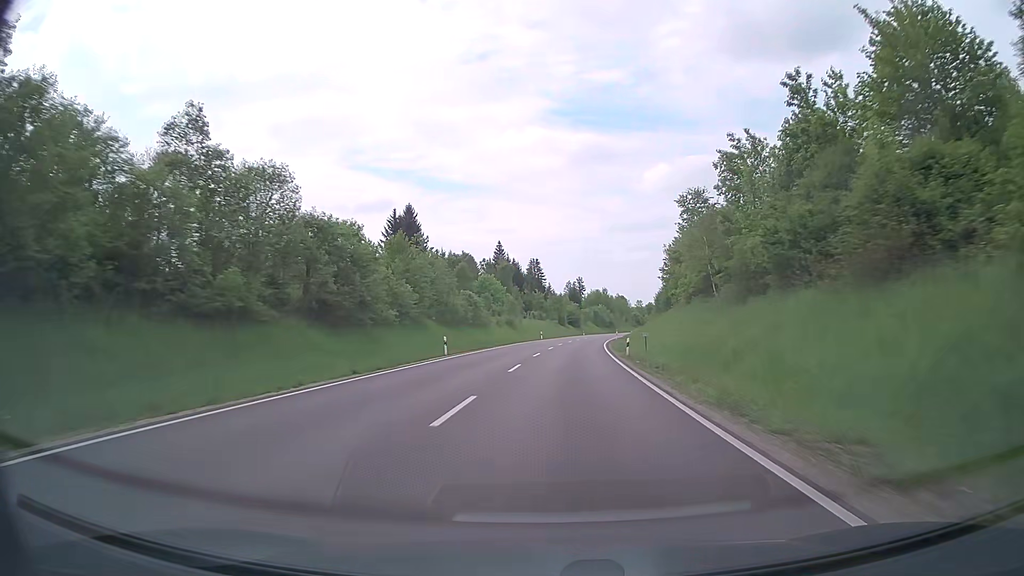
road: primary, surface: asphalt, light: Day
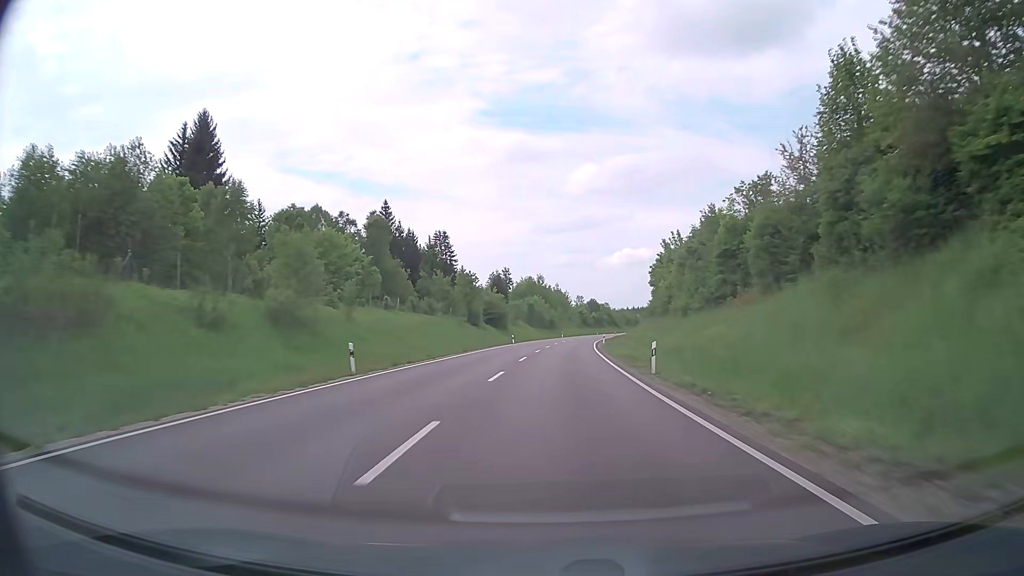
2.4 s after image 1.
(+3.3, +63.7) m; +6°
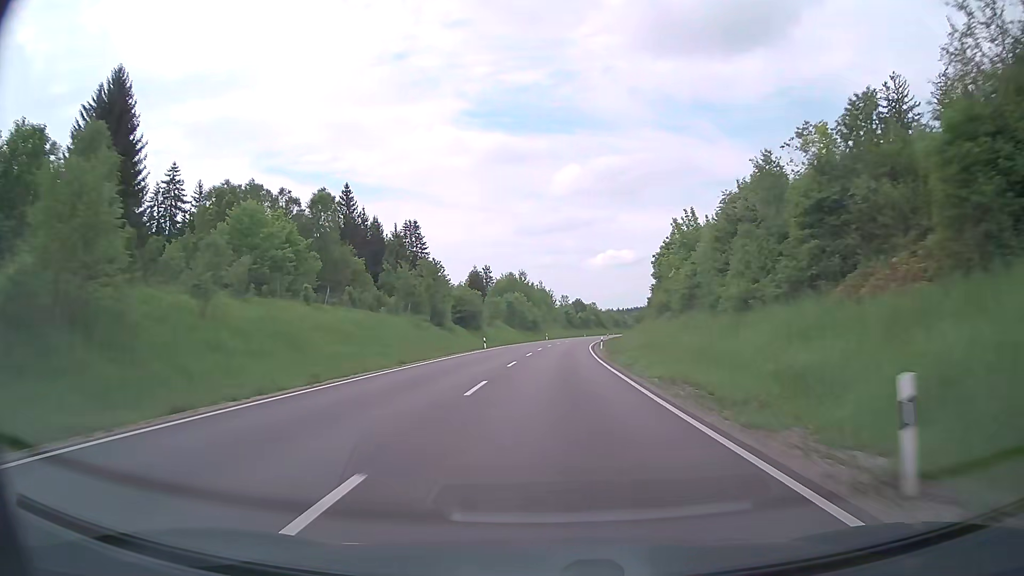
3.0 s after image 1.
(+0.2, +15.7) m; +1°
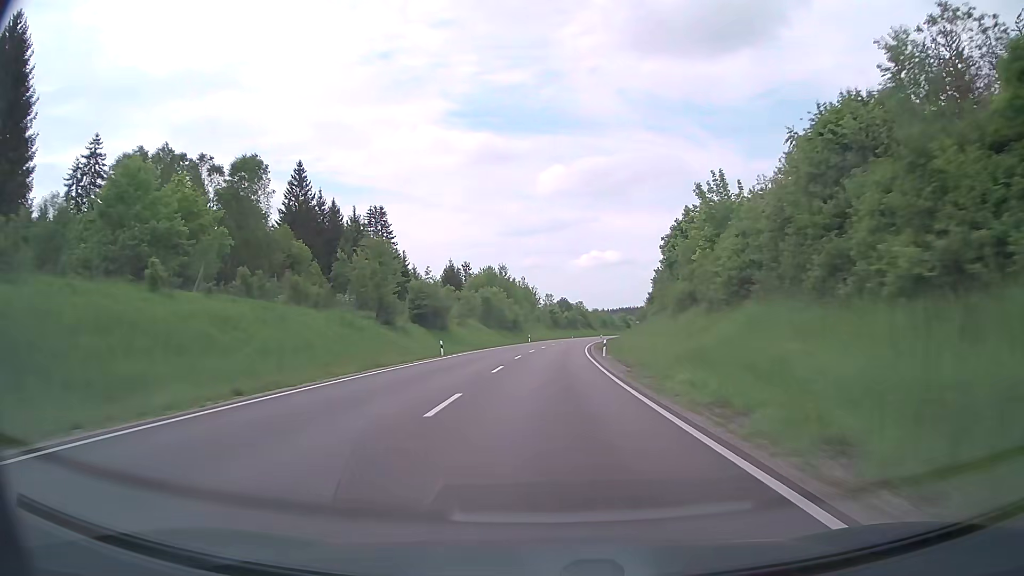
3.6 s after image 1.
(+0.2, +15.6) m; +1°
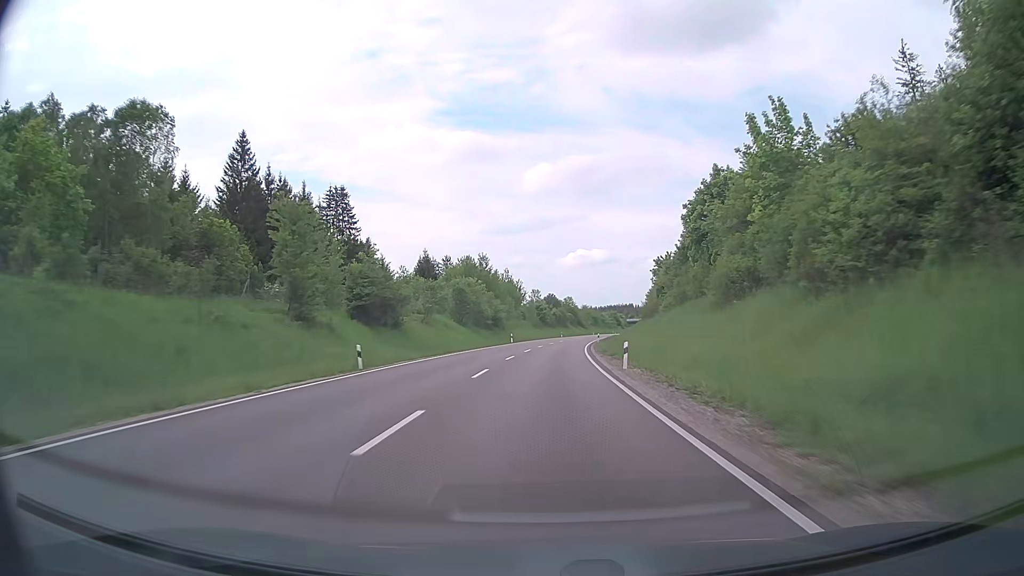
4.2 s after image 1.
(+0.1, +15.6) m; +1°
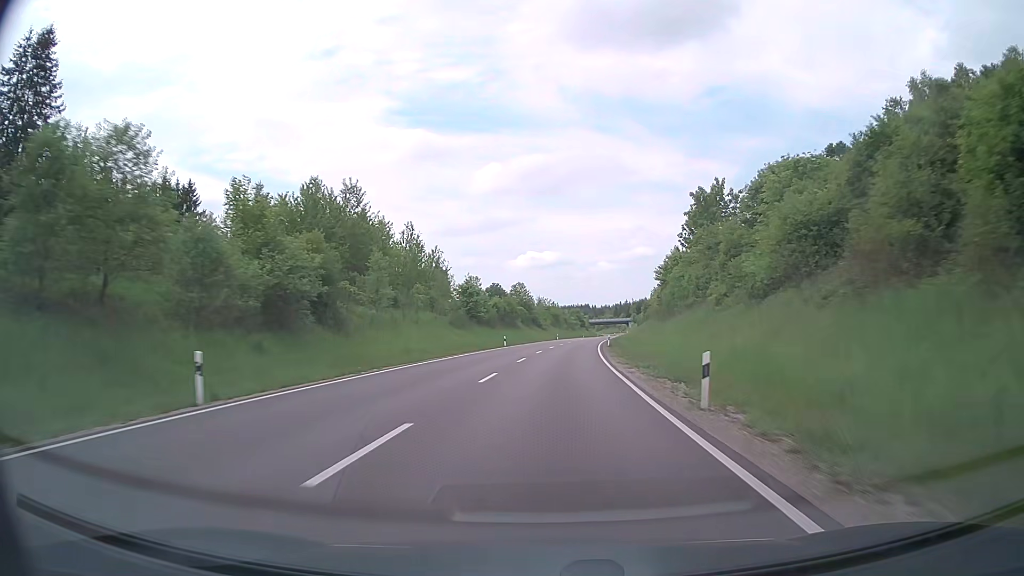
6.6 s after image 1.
(+2.0, +61.7) m; +4°
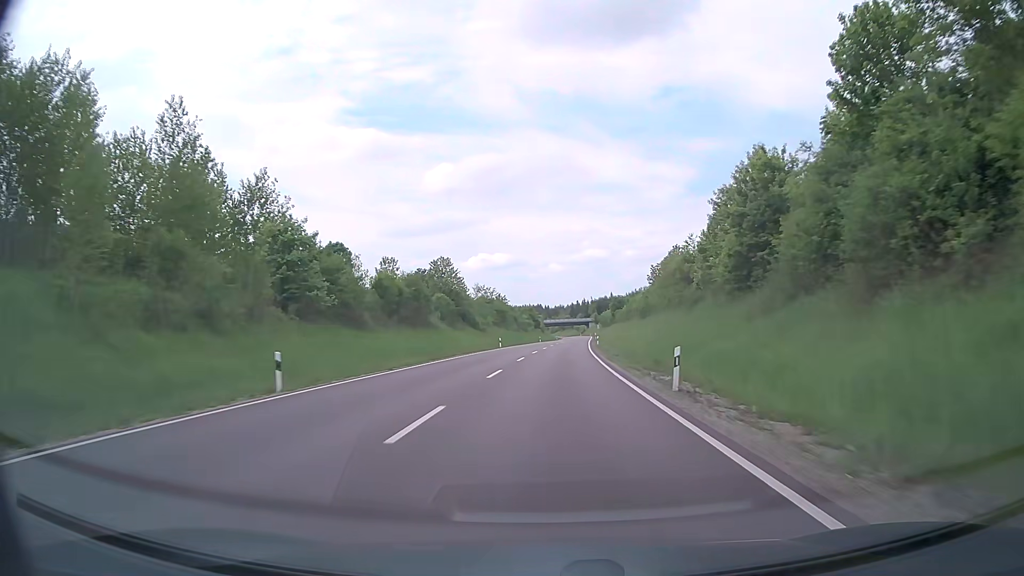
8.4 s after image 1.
(+1.6, +45.8) m; +4°
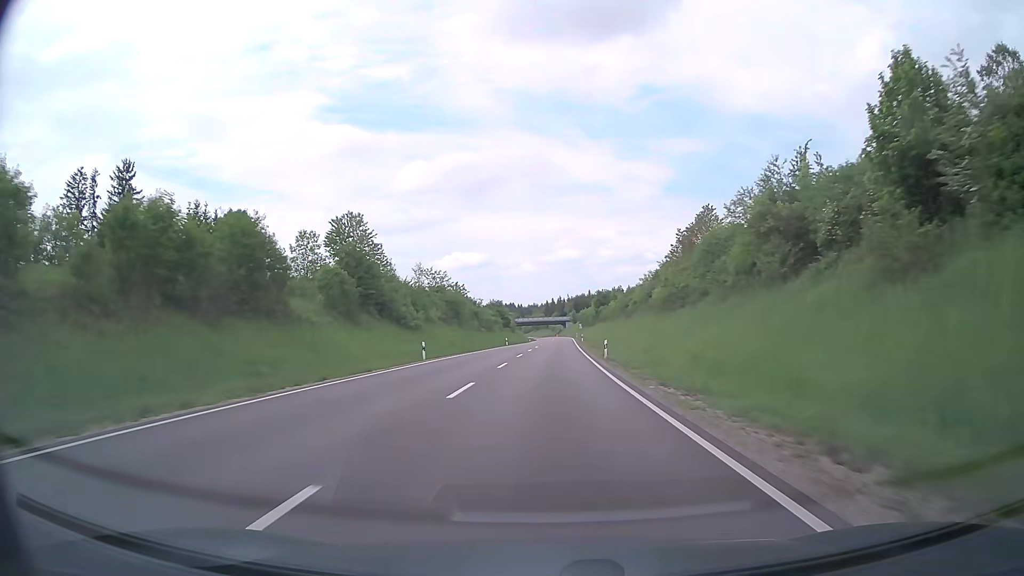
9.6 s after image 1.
(+0.7, +30.4) m; +3°
(0, +10) (0, +20) (0, +30) (0, +40) (+1, +50) (+1, +60) (+1, +70) (+2, +80) (+2, +90) (+2, +100) m
